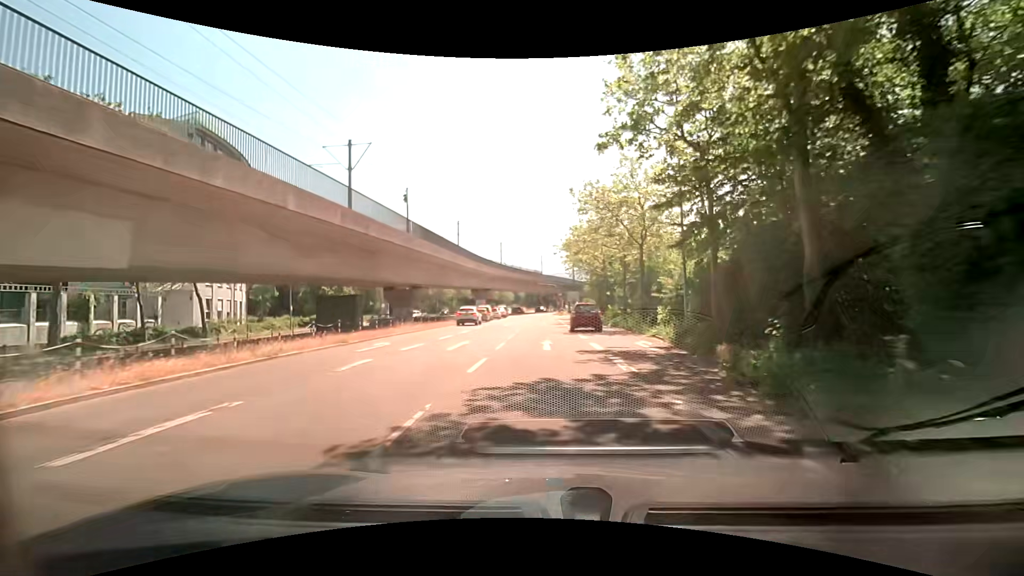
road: tertiary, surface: asphalt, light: Day
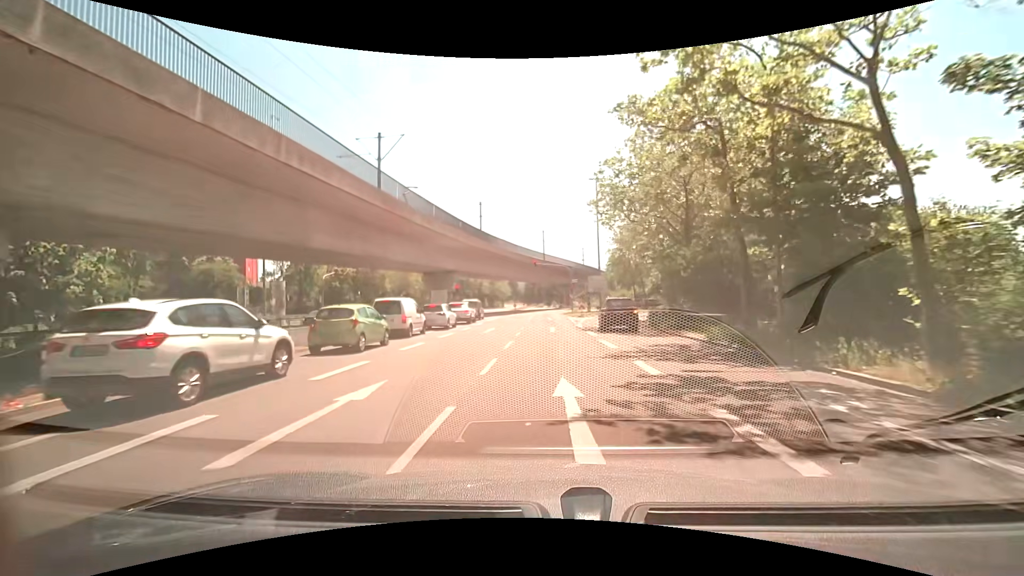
(-0.3, +36.9) m; 0°
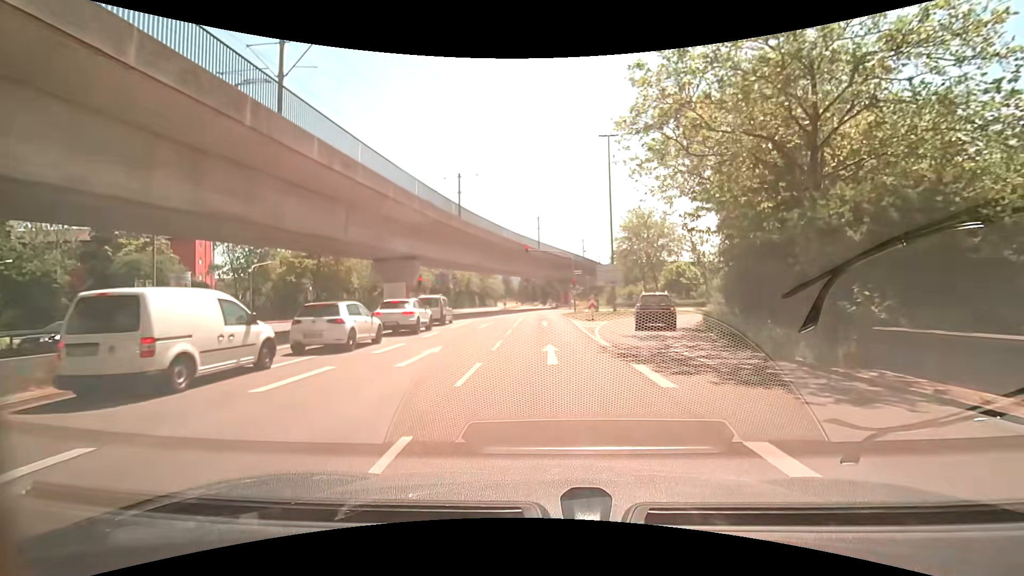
(+0.1, +13.4) m; +1°
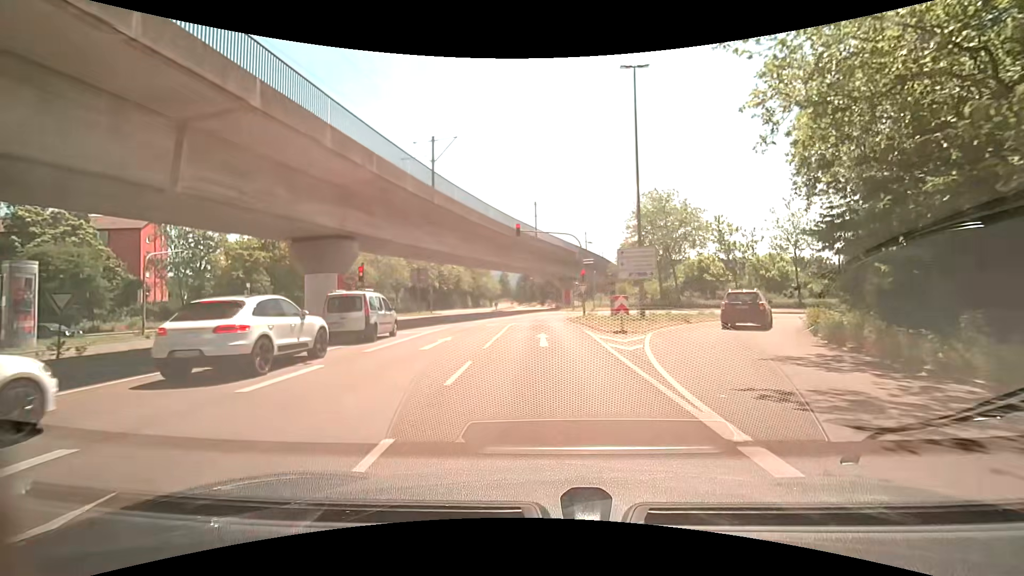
(0.0, +11.8) m; 0°
